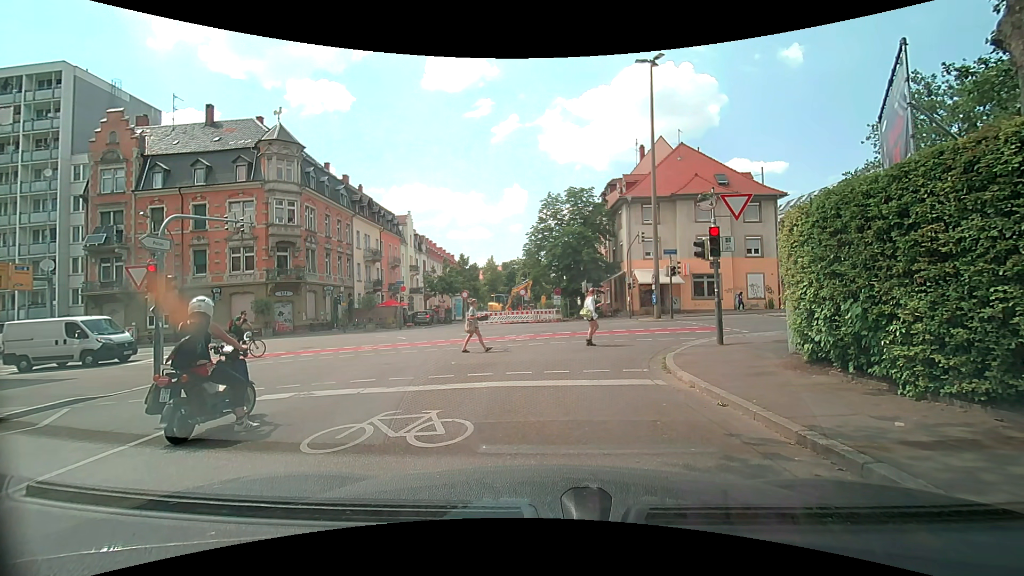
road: residential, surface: asphalt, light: Day
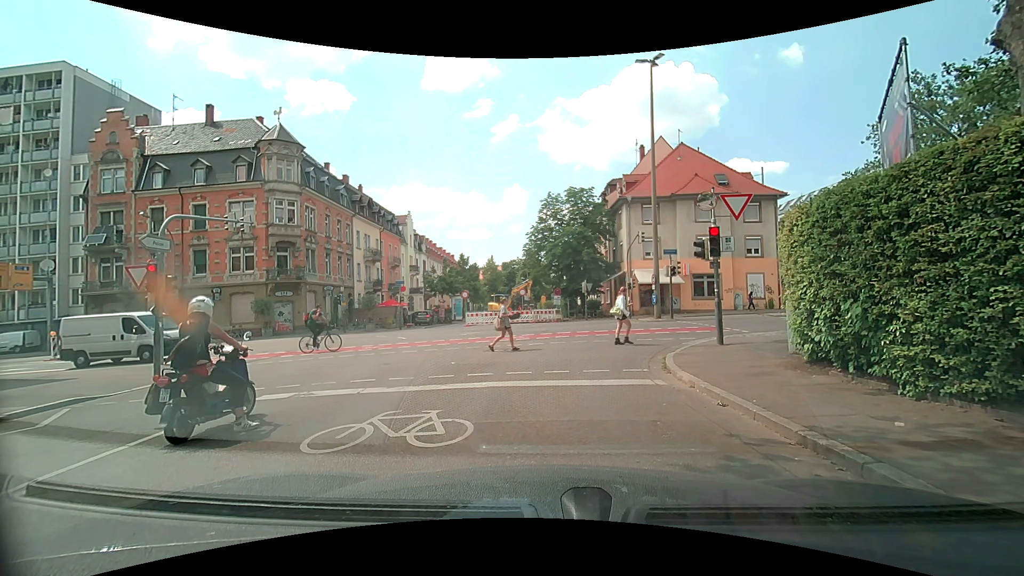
(0.0, 0.0) m; 0°
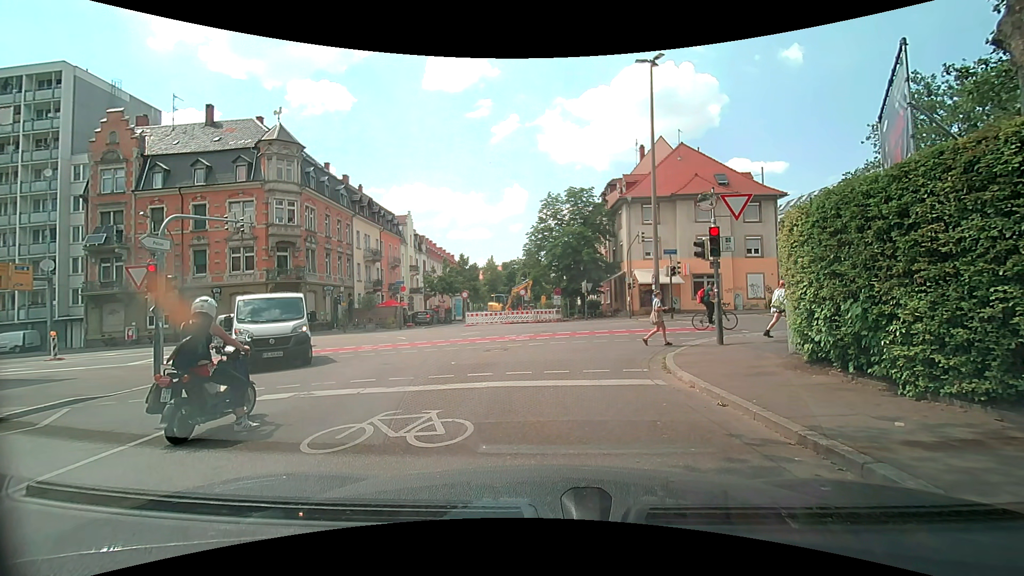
(0.0, 0.0) m; 0°
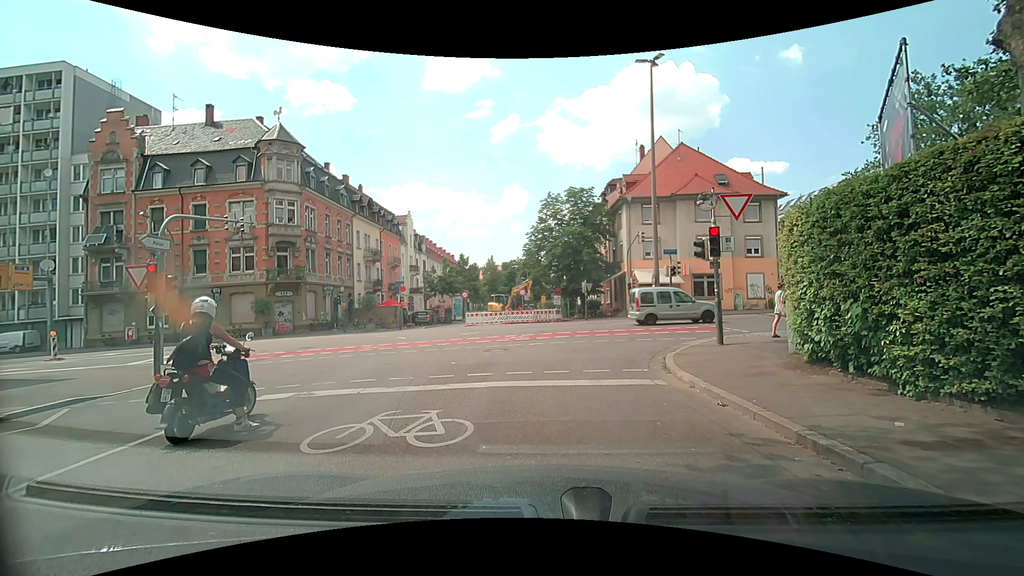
(0.0, 0.0) m; 0°
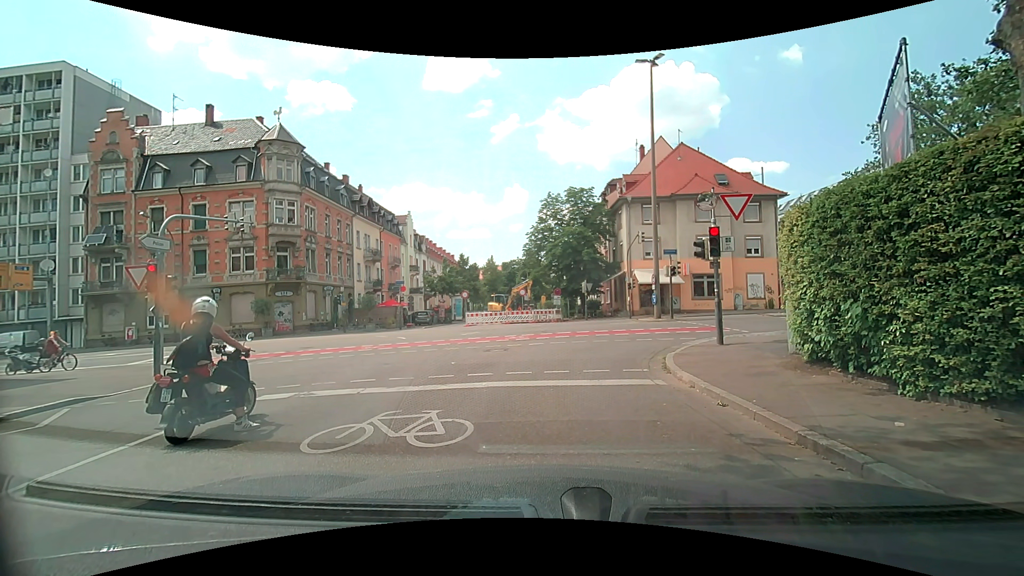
(0.0, 0.0) m; 0°
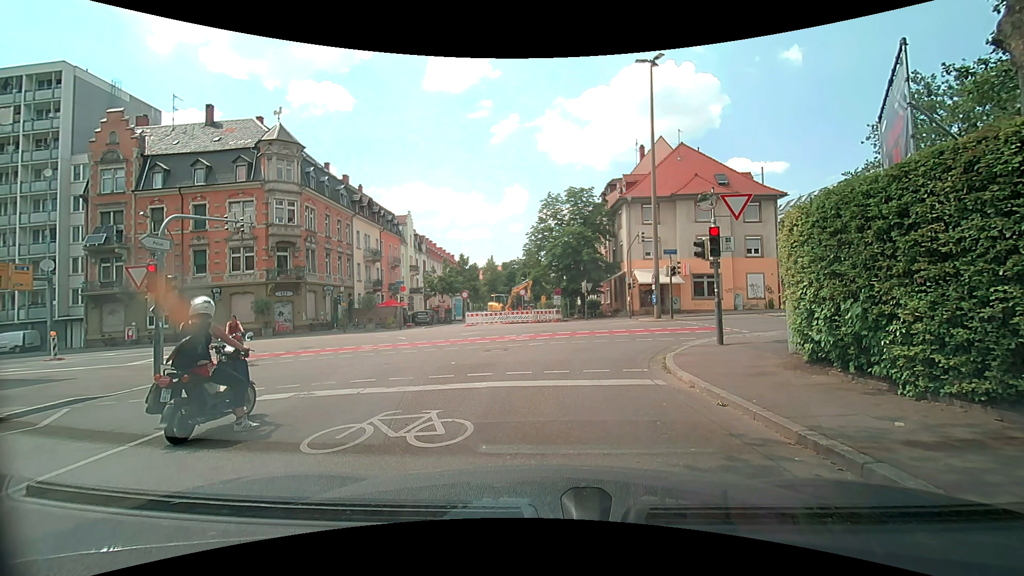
(0.0, 0.0) m; 0°
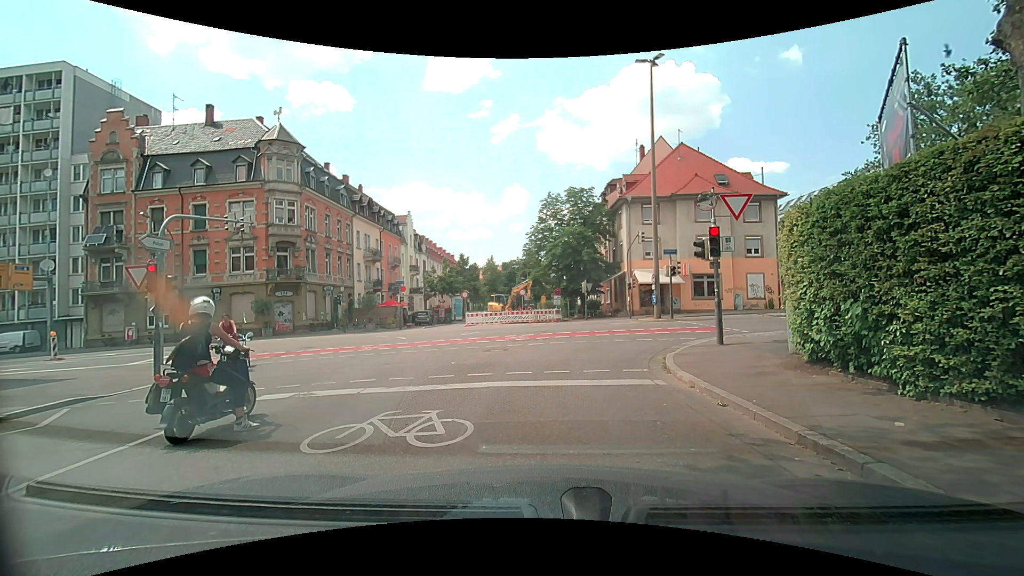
(0.0, 0.0) m; 0°
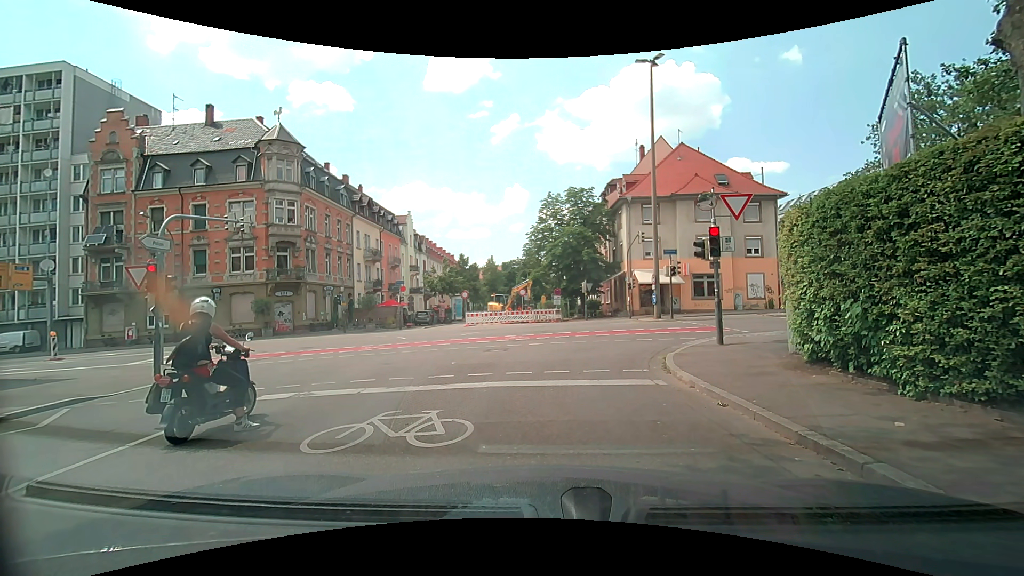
(0.0, 0.0) m; 0°
